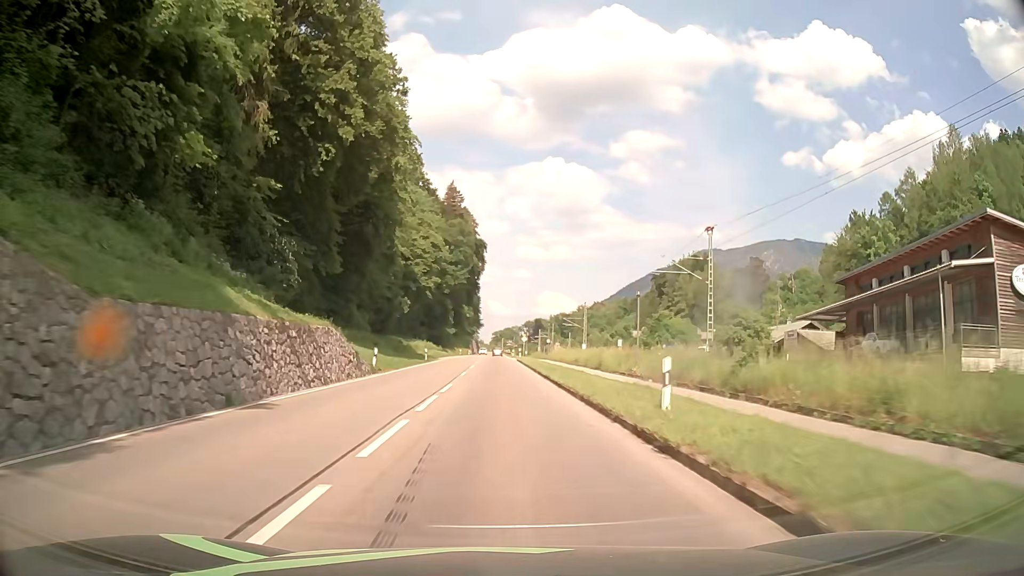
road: primary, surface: asphalt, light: Day
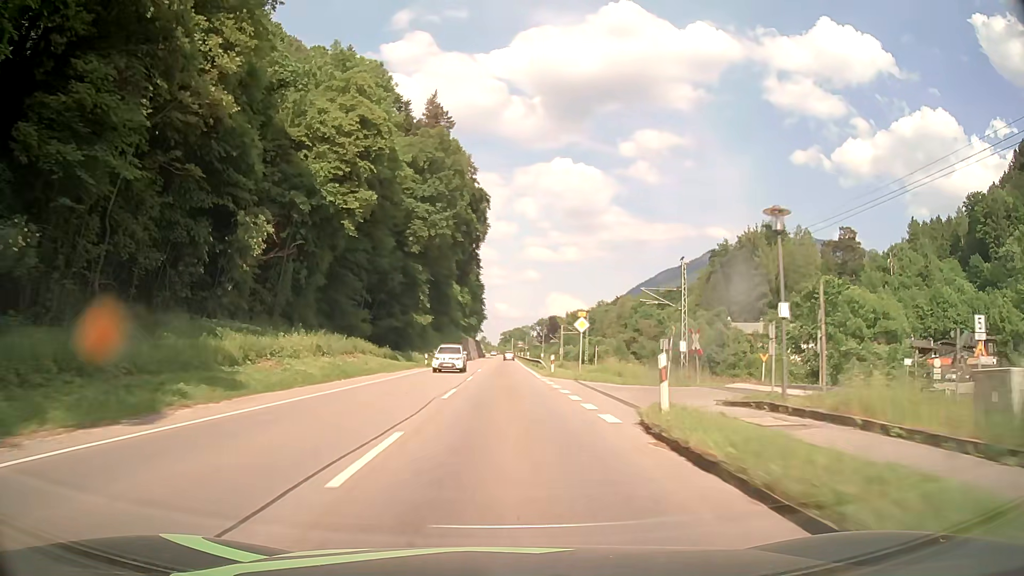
(-0.7, +62.4) m; -1°
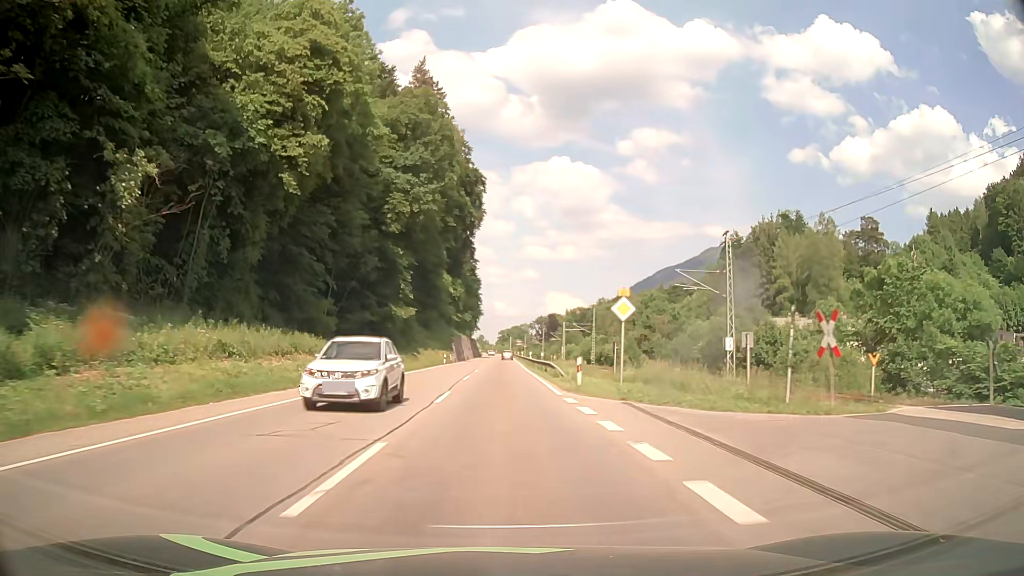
(+0.1, +13.3) m; 0°
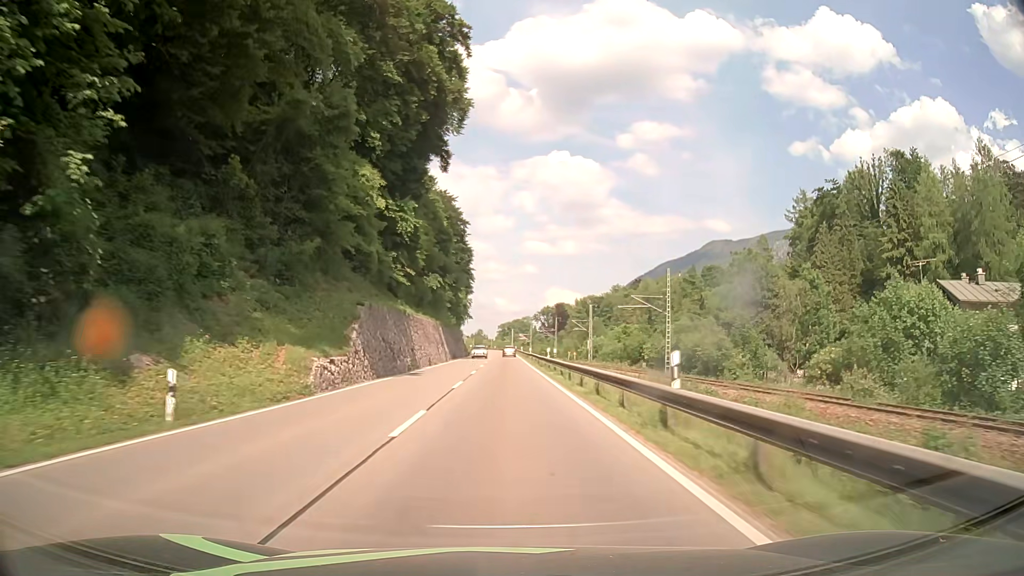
(-0.2, +55.8) m; 0°
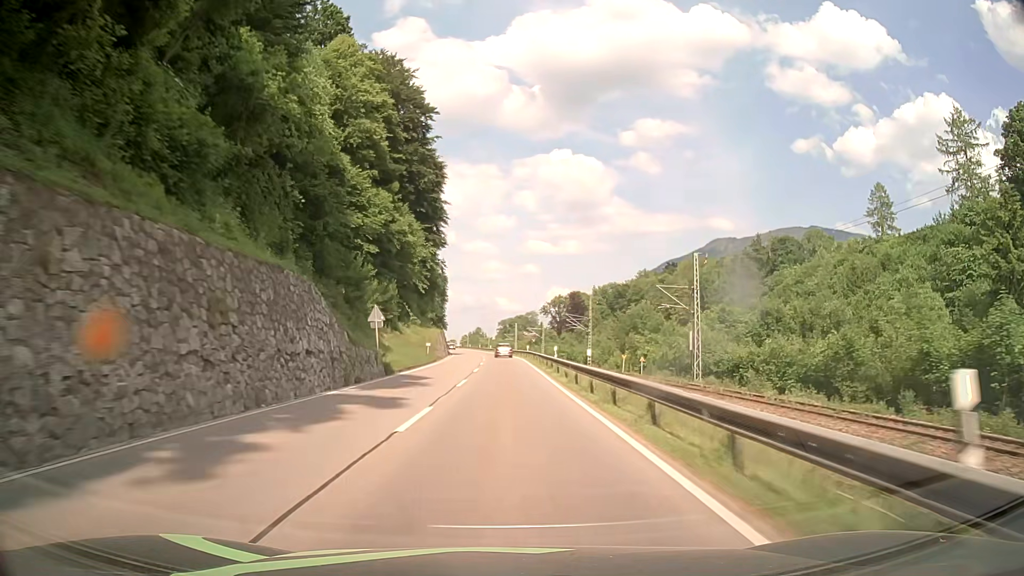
(+0.1, +71.6) m; 0°
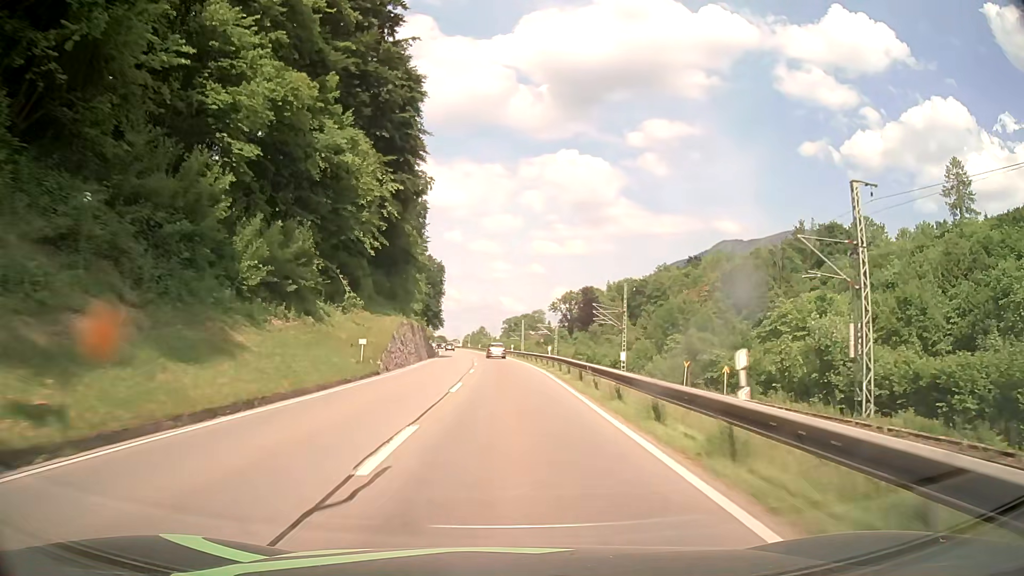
(-0.2, +27.7) m; -1°
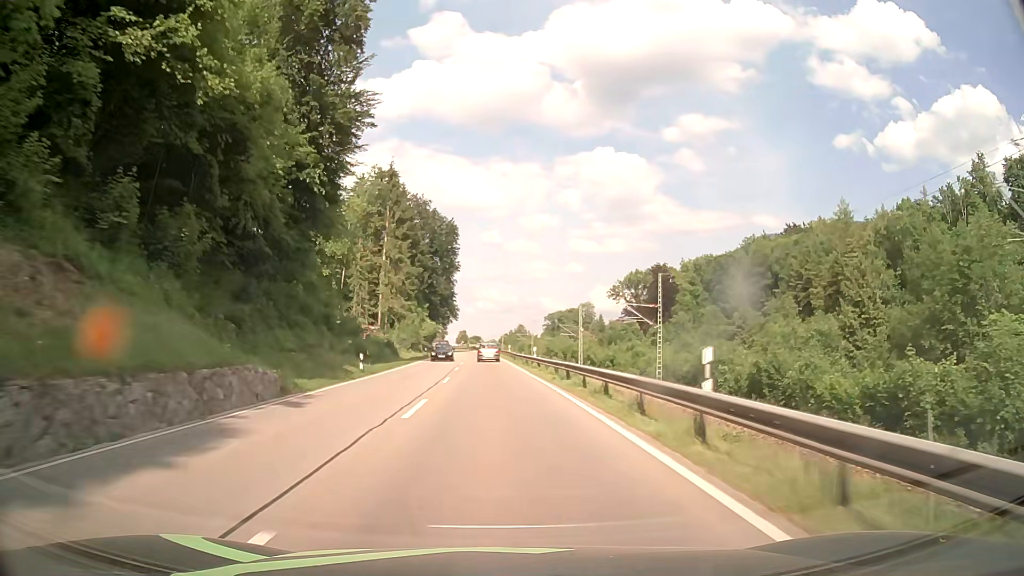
(-1.3, +66.4) m; -3°
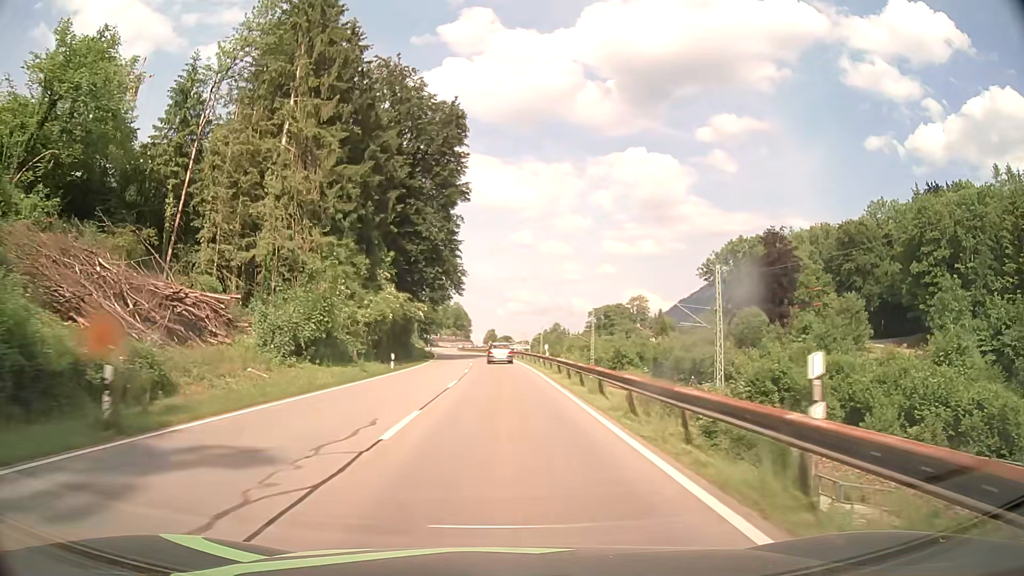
(-2.1, +62.9) m; -3°
(0, +10) (0, +20) (0, +30) (-1, +40) (-1, +50) (-1, +60) (-2, +70) (-3, +80) (-4, +90) (-5, +100) m
